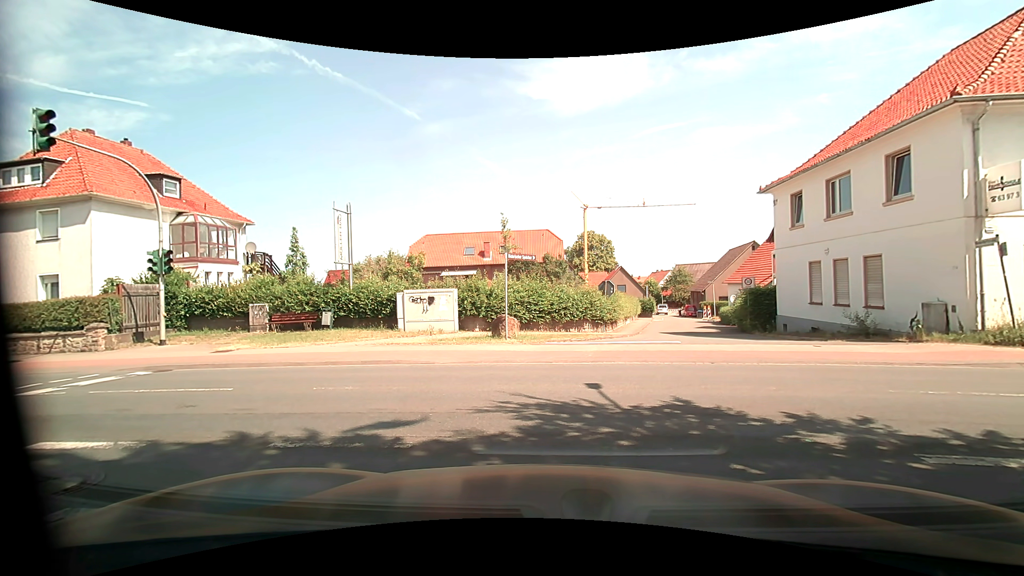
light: Day
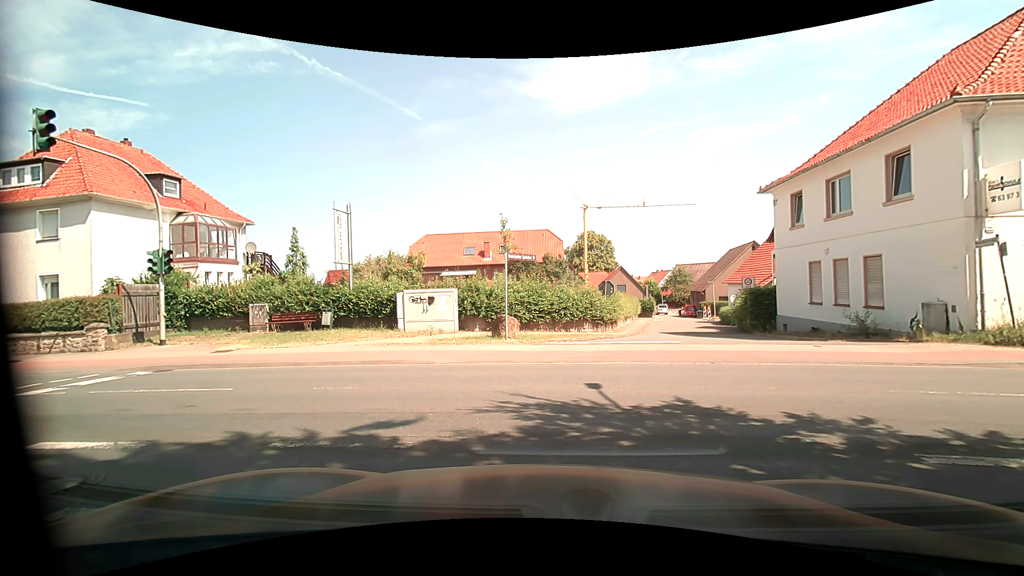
(0.0, 0.0) m; 0°
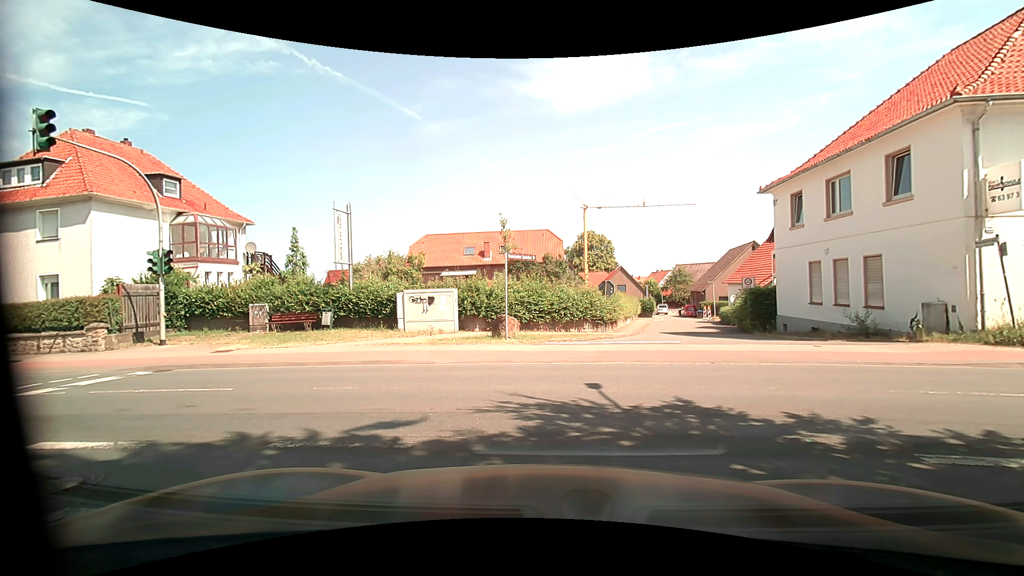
(0.0, 0.0) m; 0°
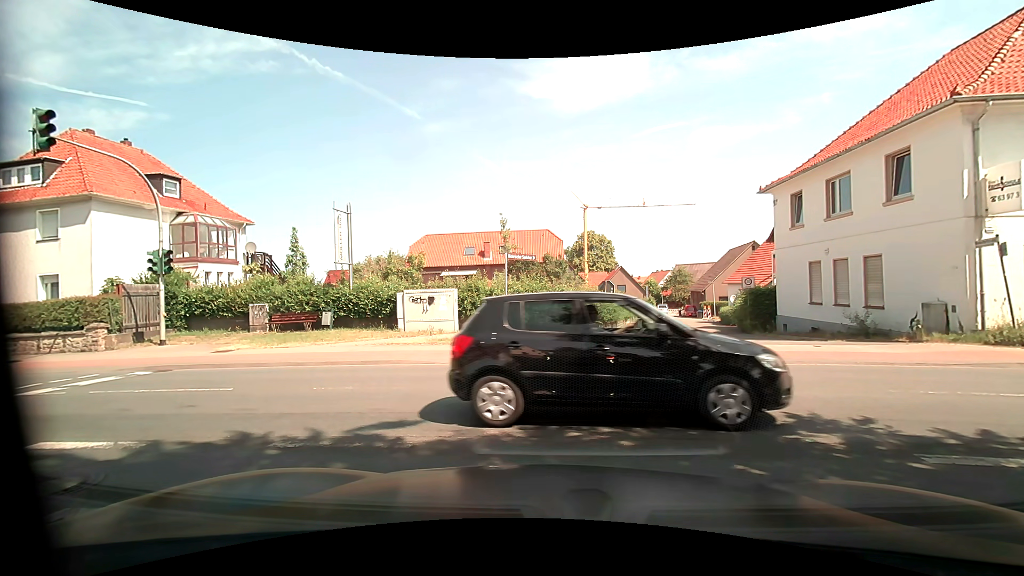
(0.0, 0.0) m; 0°
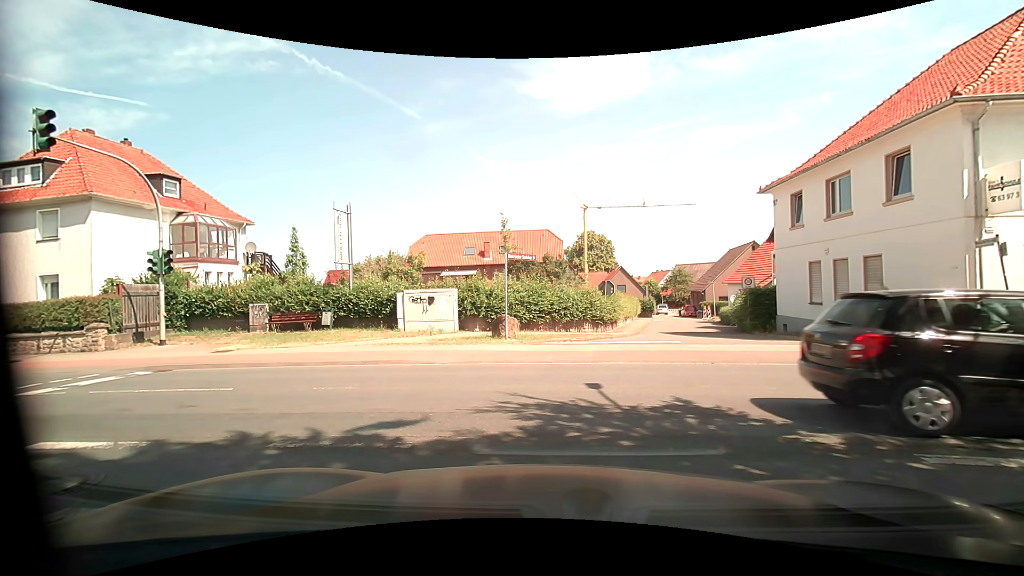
(0.0, 0.0) m; 0°
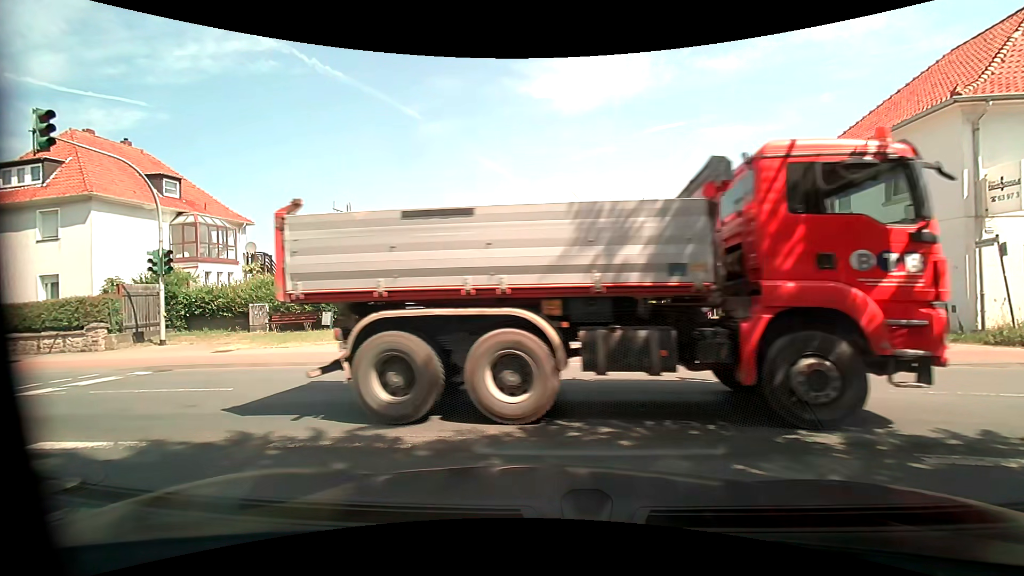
(0.0, 0.0) m; 0°
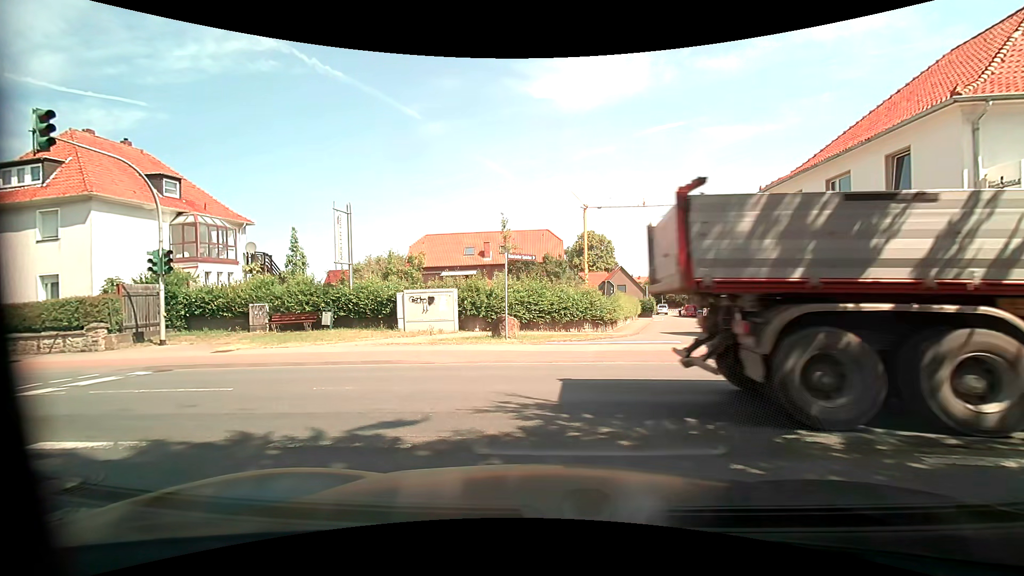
(0.0, 0.0) m; 0°
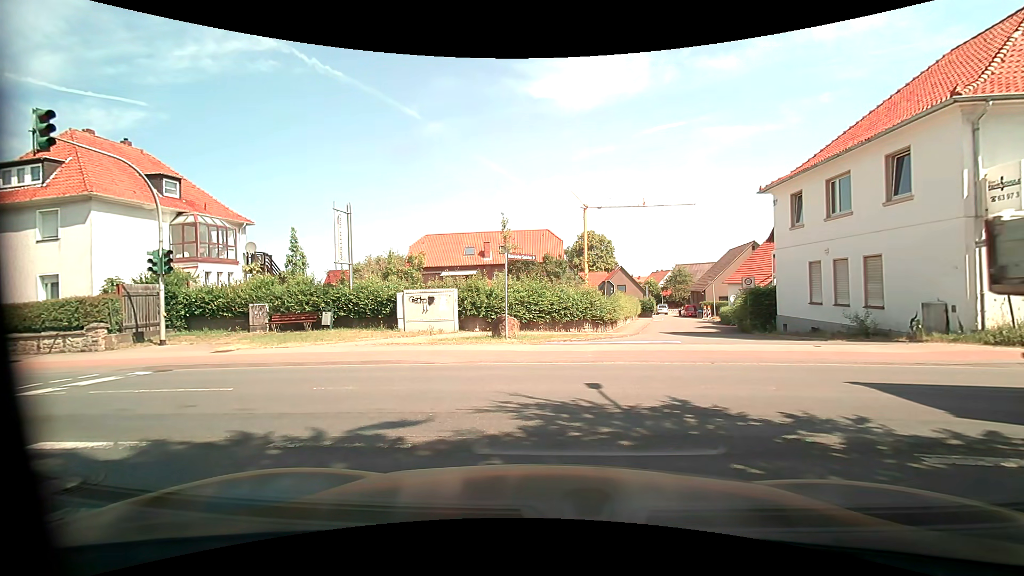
(0.0, 0.0) m; 0°
